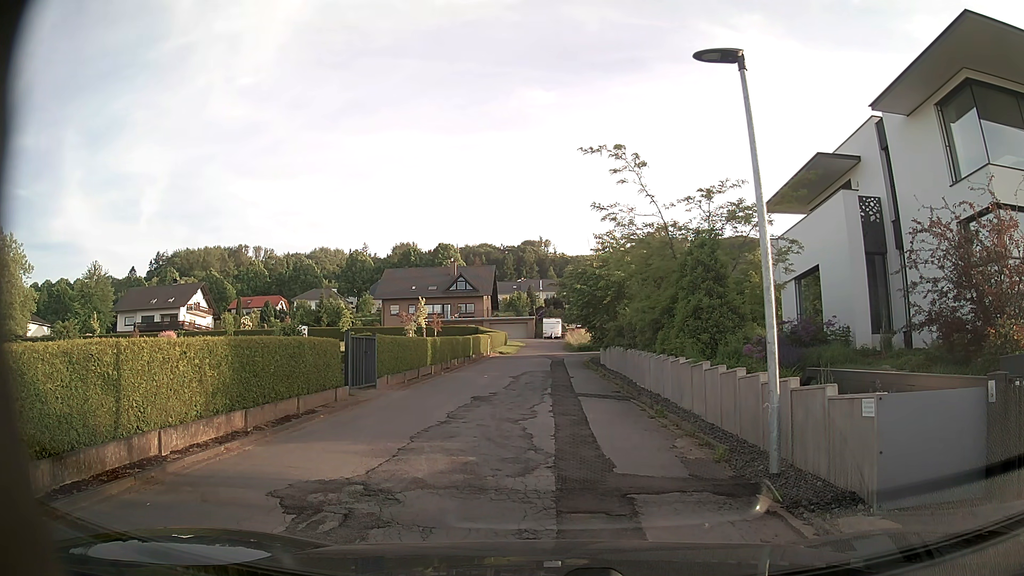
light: Day
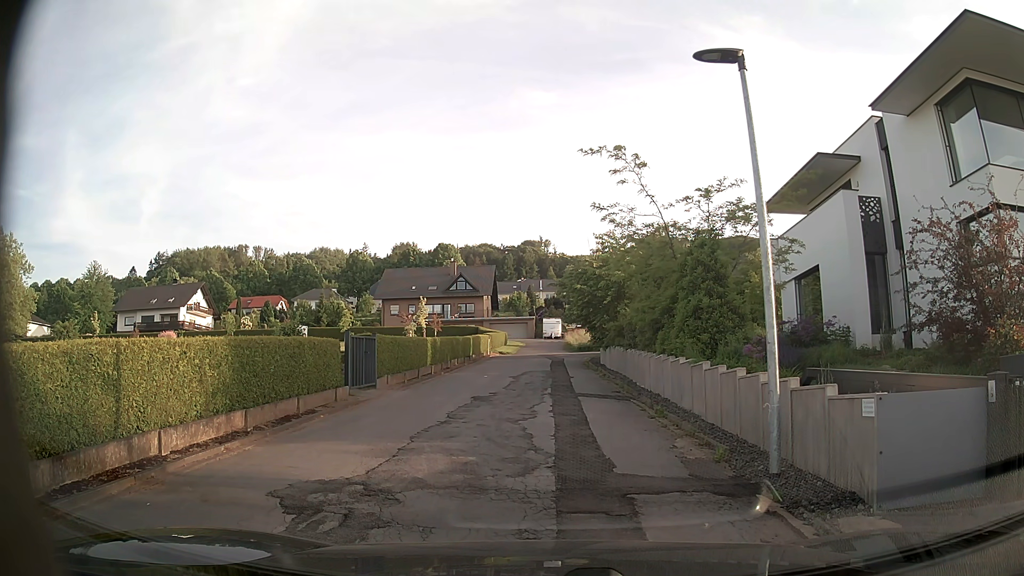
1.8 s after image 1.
(0.0, 0.0) m; 0°
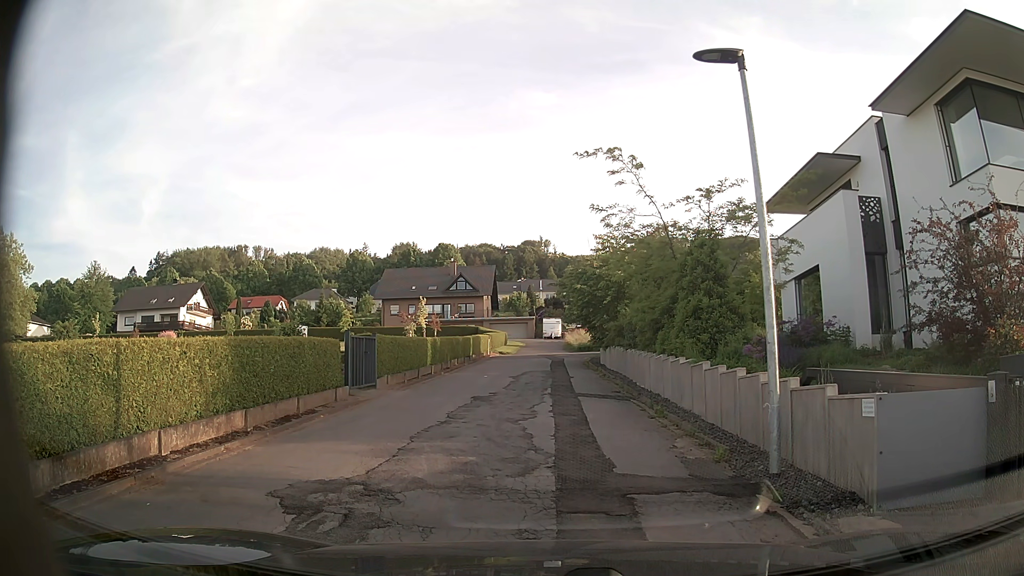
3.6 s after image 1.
(0.0, 0.0) m; 0°
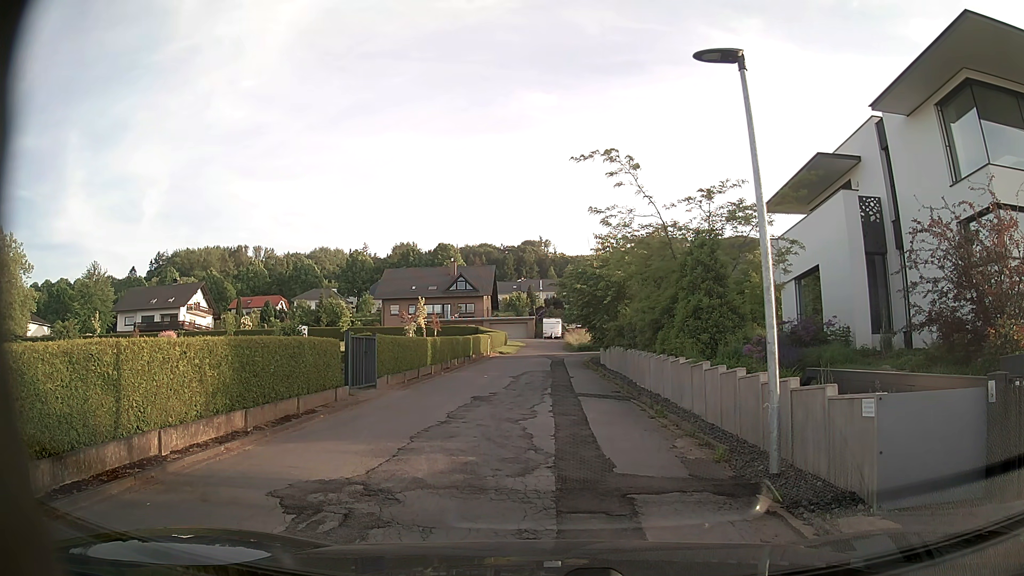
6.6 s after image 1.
(0.0, 0.0) m; 0°
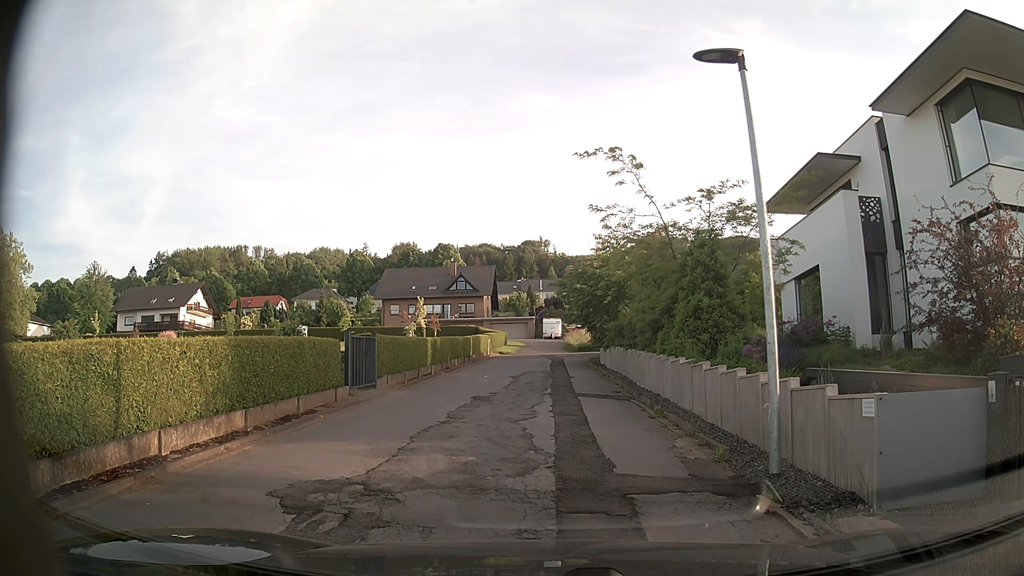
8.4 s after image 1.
(0.0, 0.0) m; 0°
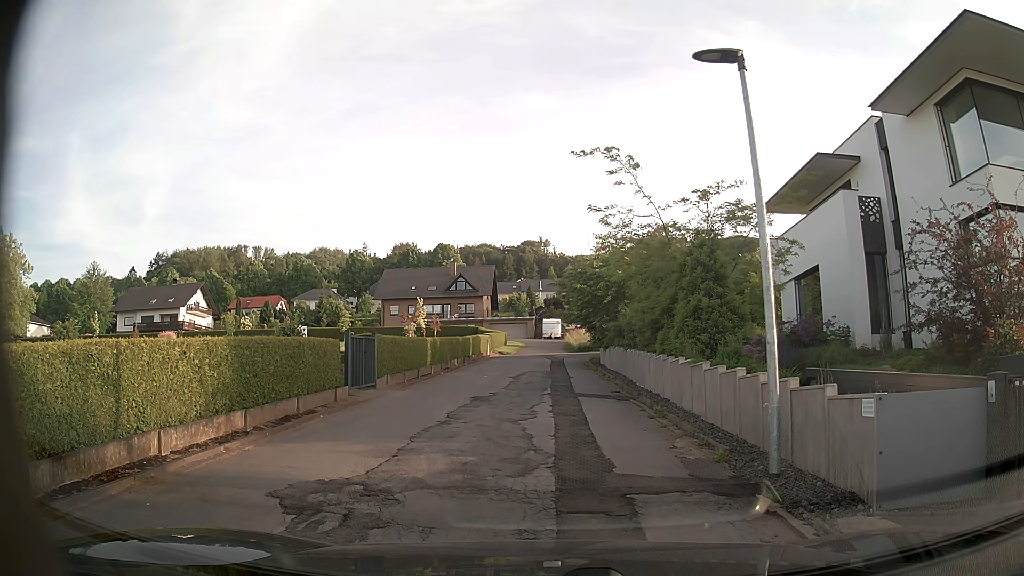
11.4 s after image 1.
(0.0, 0.0) m; 0°
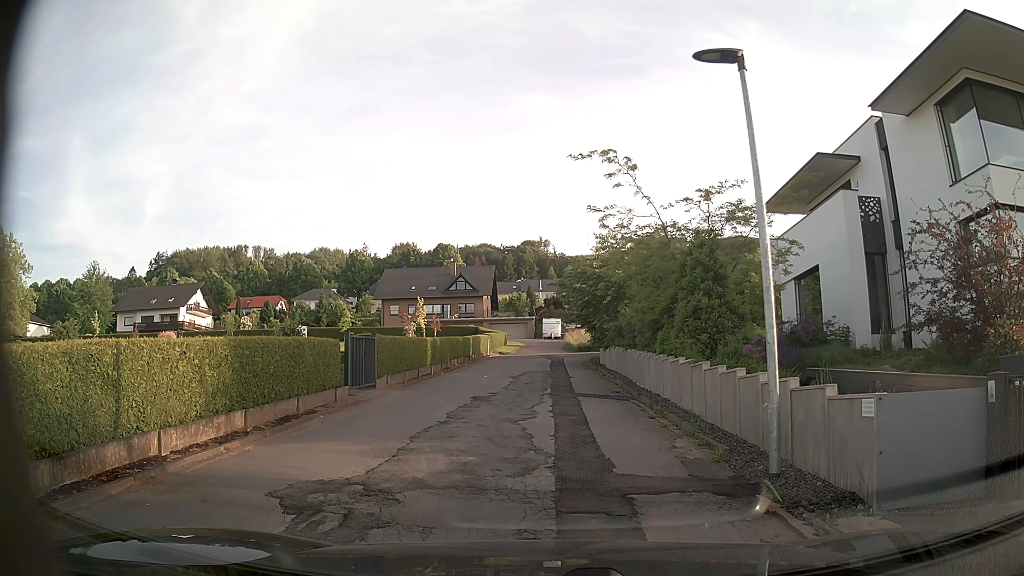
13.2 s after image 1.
(0.0, 0.0) m; 0°
